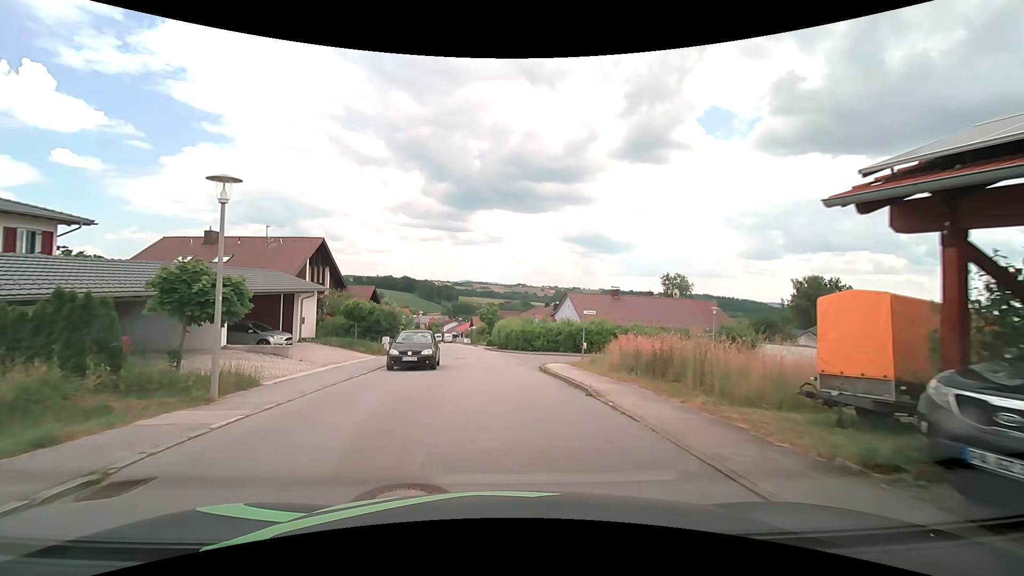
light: Day
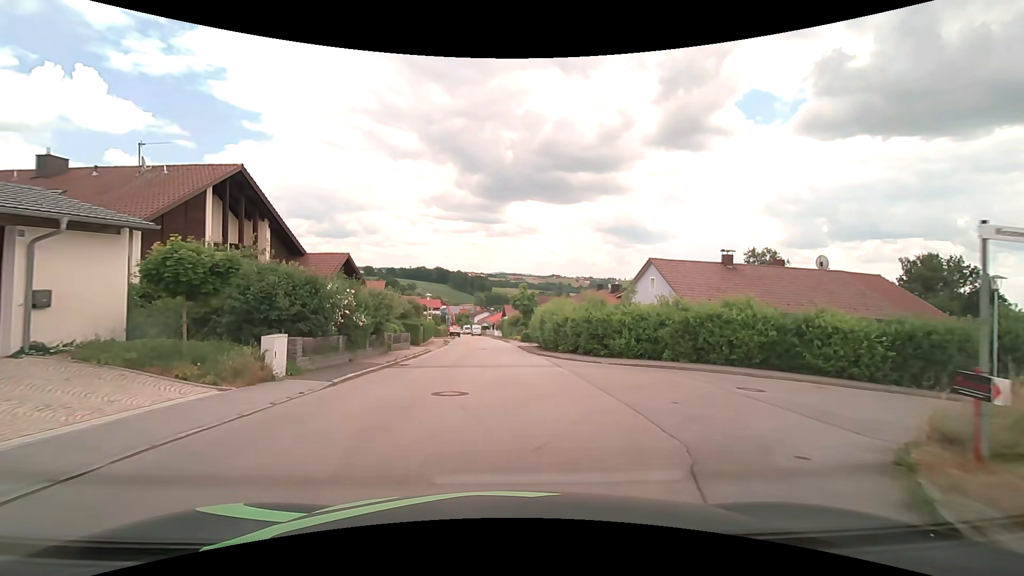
(-0.7, +19.3) m; -4°
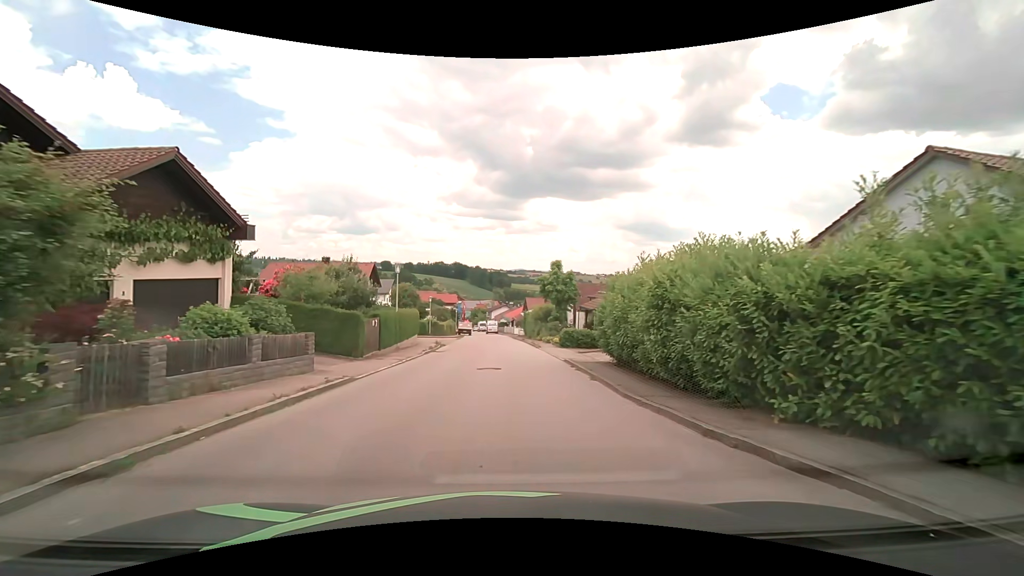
(-0.5, +19.9) m; -2°
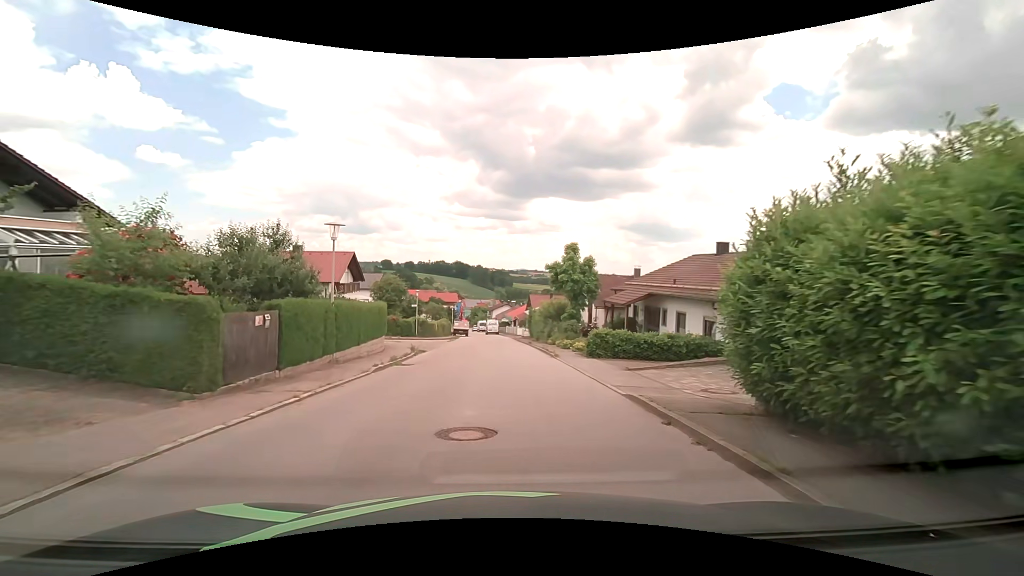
(0.0, +9.5) m; 0°
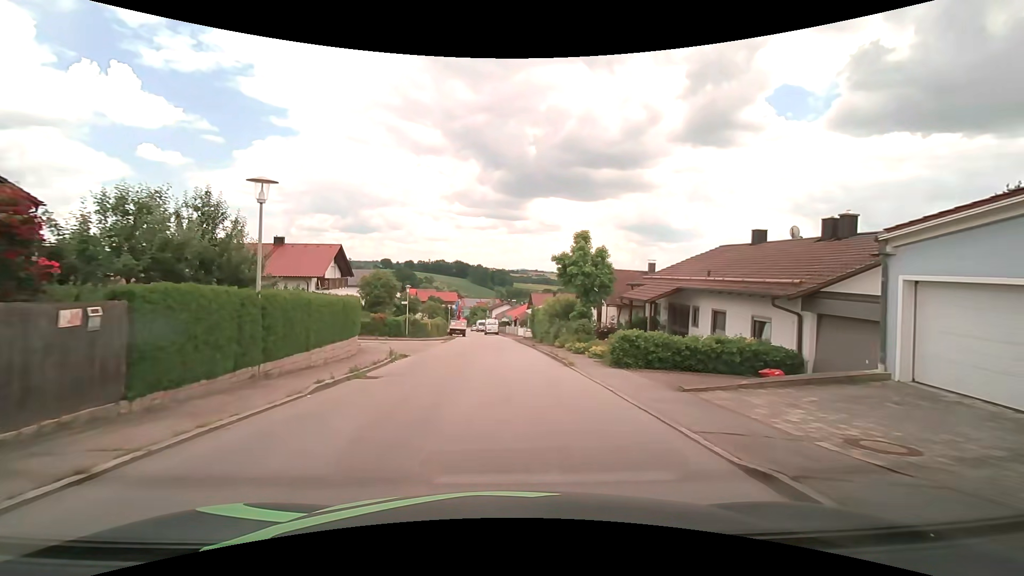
(0.0, +4.7) m; 0°
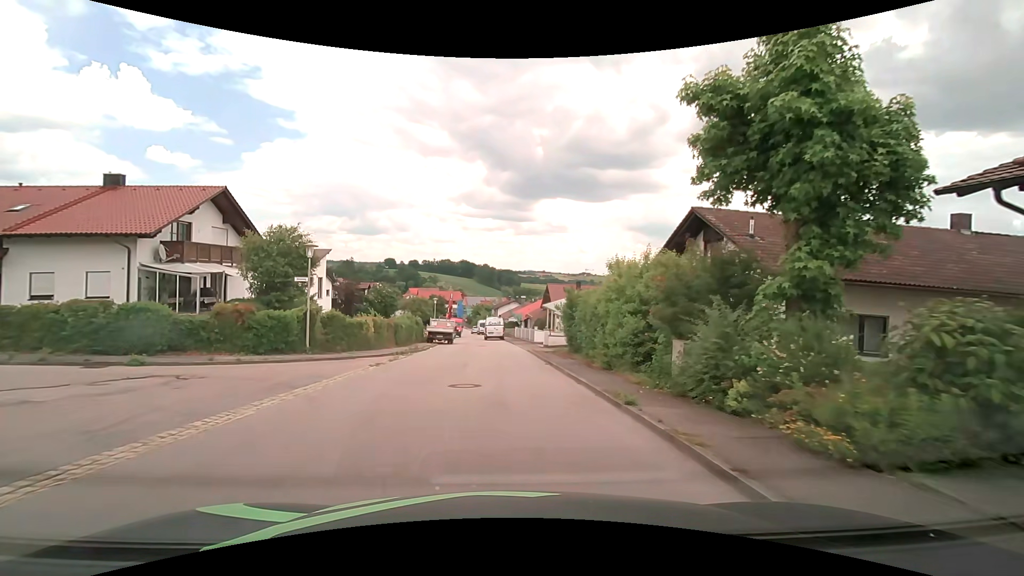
(0.0, +22.7) m; 0°
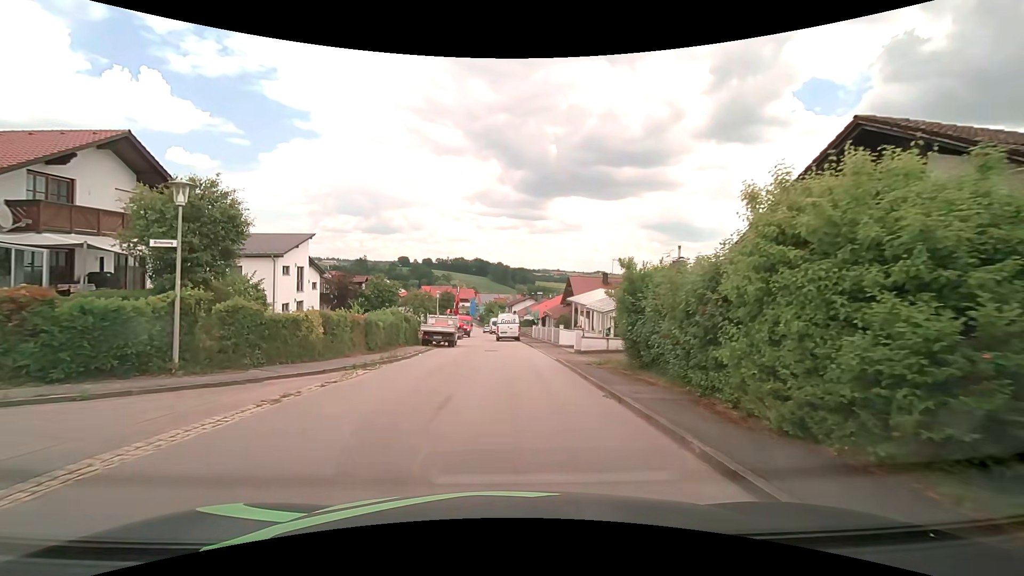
(-0.1, +9.0) m; -2°
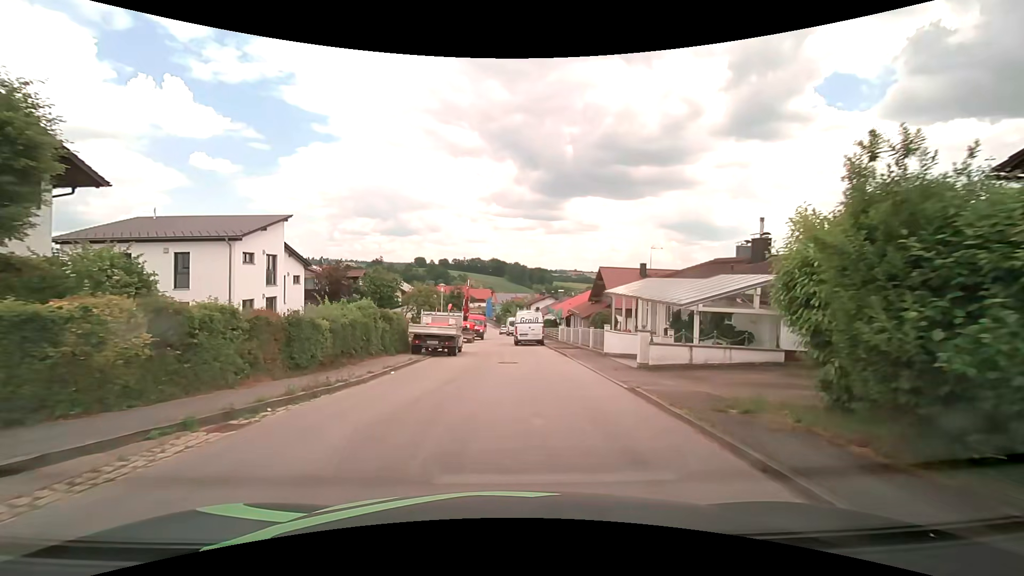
(-0.1, +9.1) m; -2°
